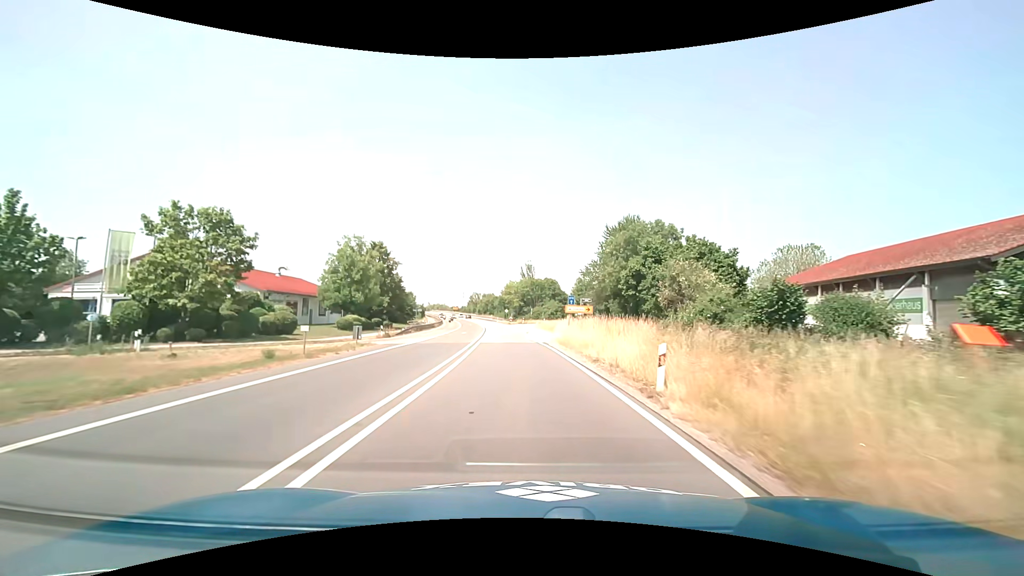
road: trunk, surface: asphalt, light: Day
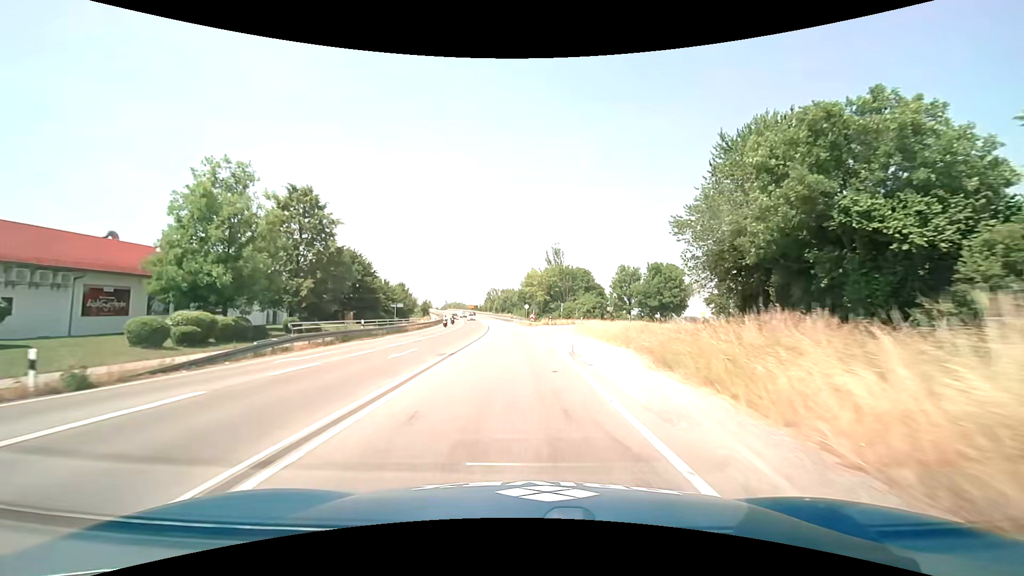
(-0.8, +32.4) m; -3°
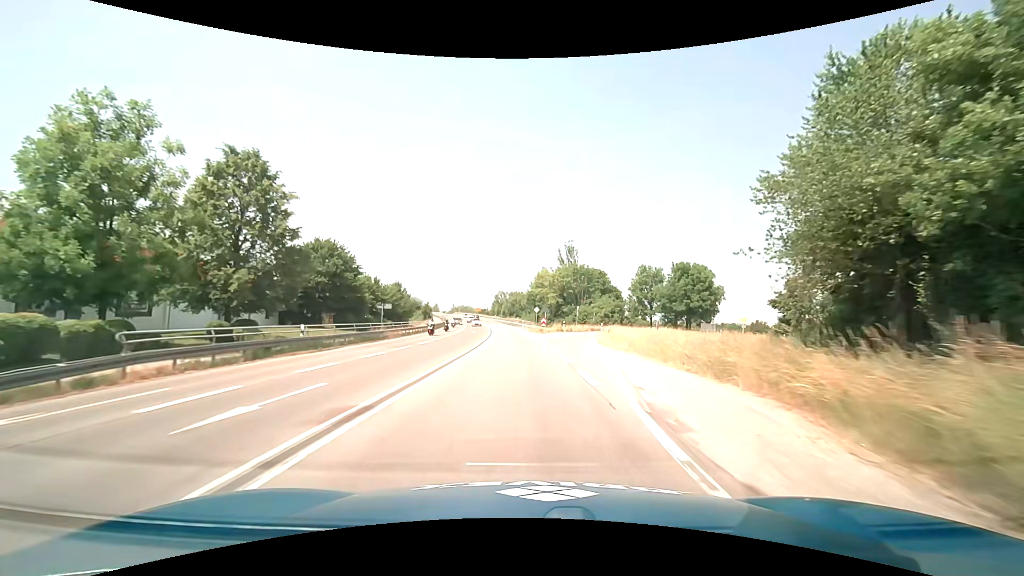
(-0.1, +10.8) m; -1°
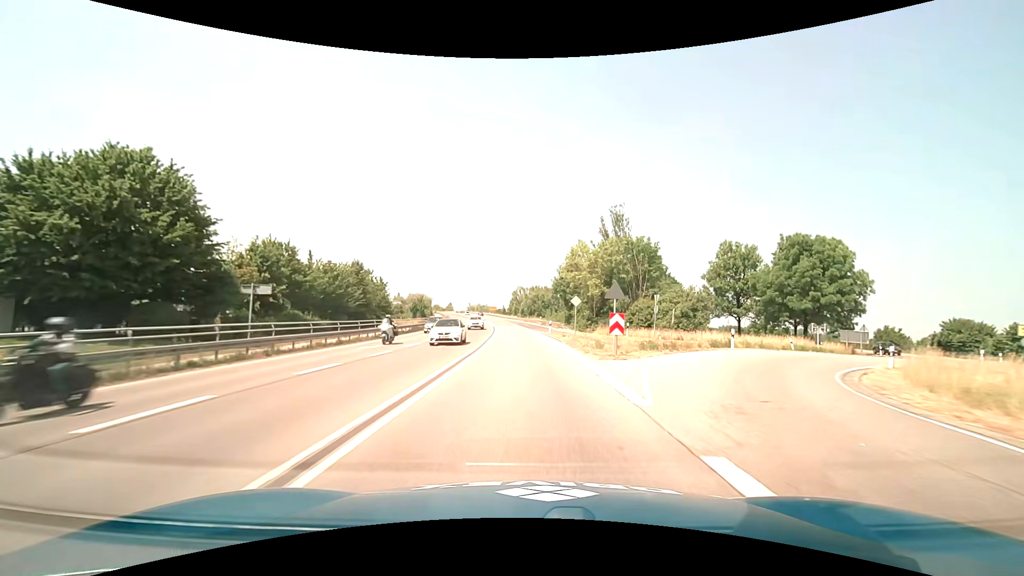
(-0.8, +32.6) m; -3°
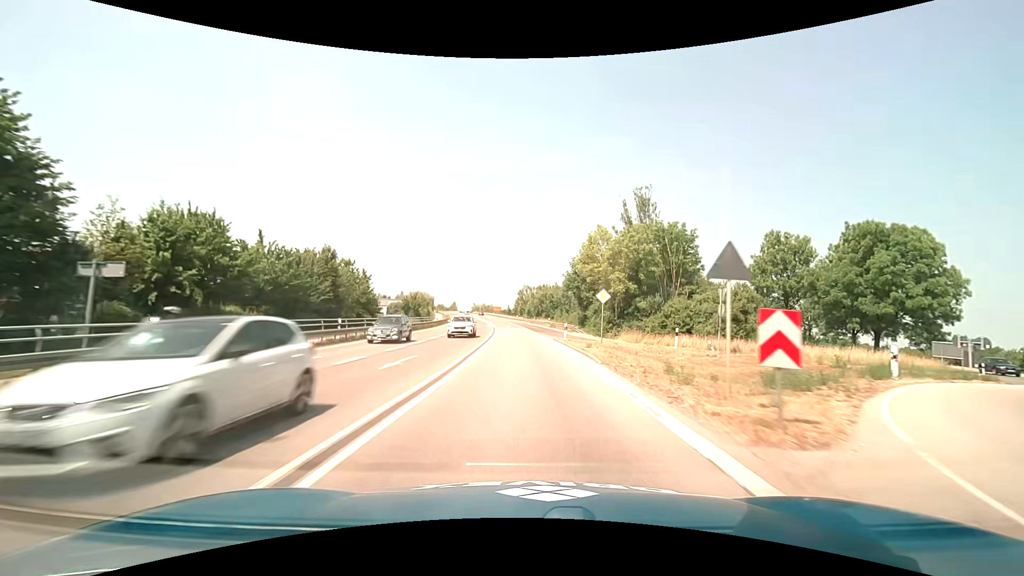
(-0.1, +10.9) m; -1°
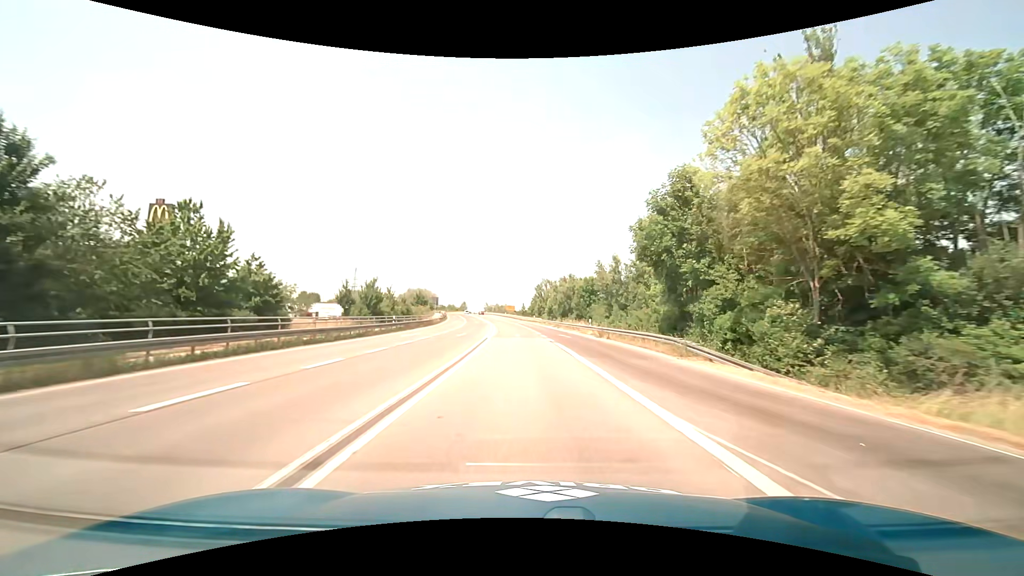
(-0.6, +33.2) m; -2°
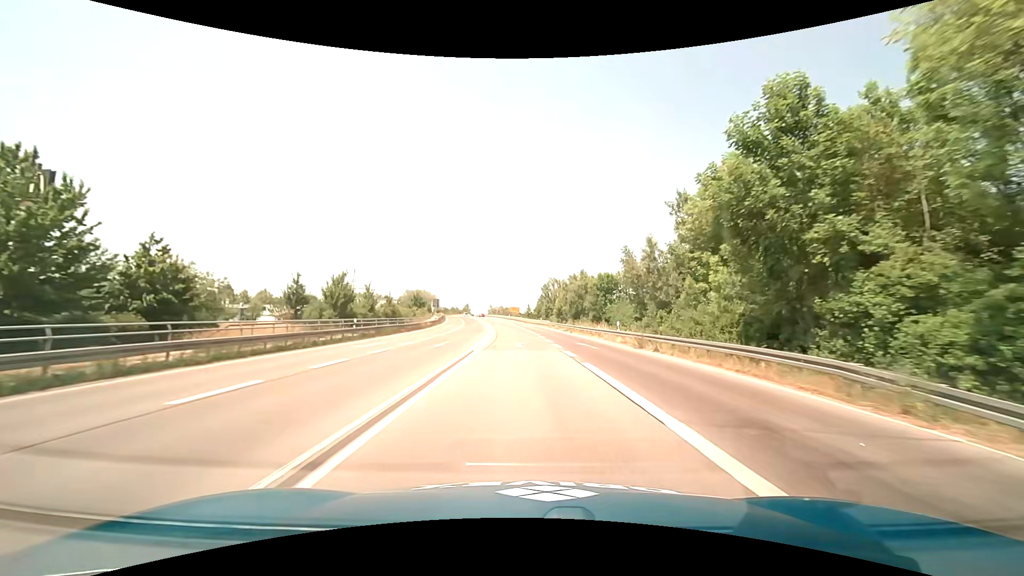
(0.0, +11.2) m; -1°
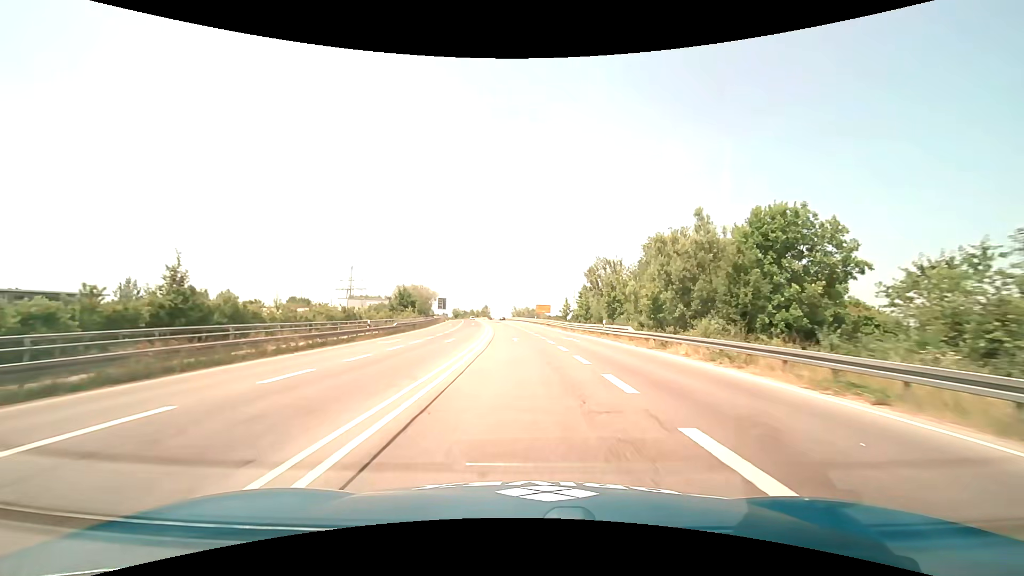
(-1.2, +45.1) m; -3°
(0, +10) (0, +20) (-1, +30) (-1, +40) (-2, +50) (-2, +60) (-3, +70) (-4, +80) (-5, +90) (-7, +100) m
